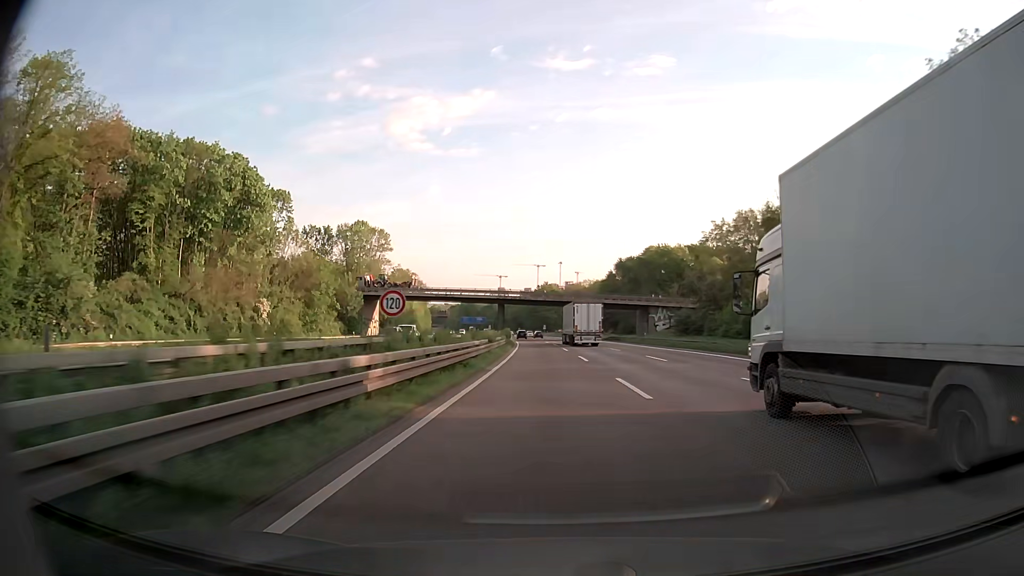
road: motorway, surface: asphalt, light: Day
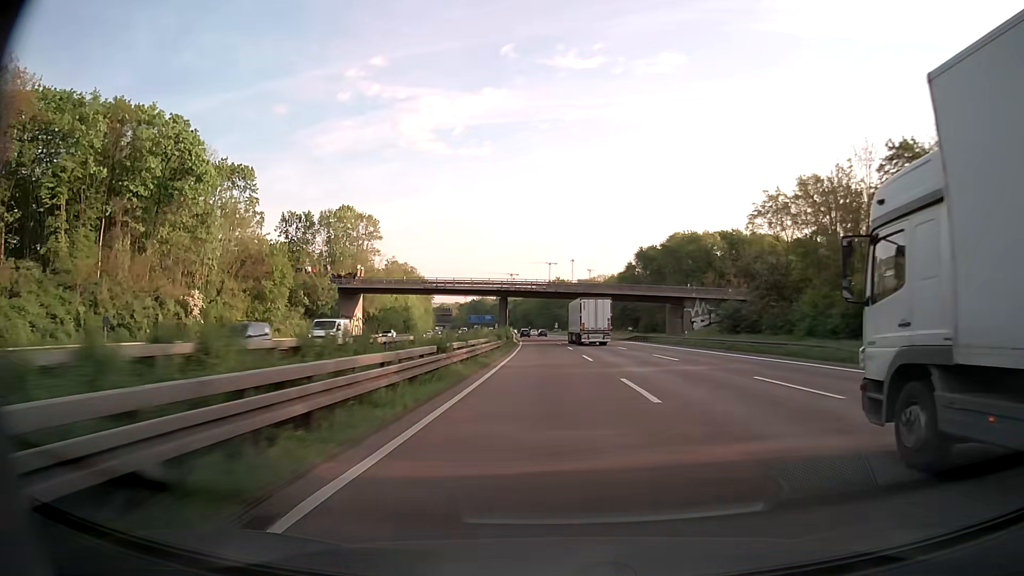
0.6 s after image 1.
(-0.1, +19.0) m; -1°
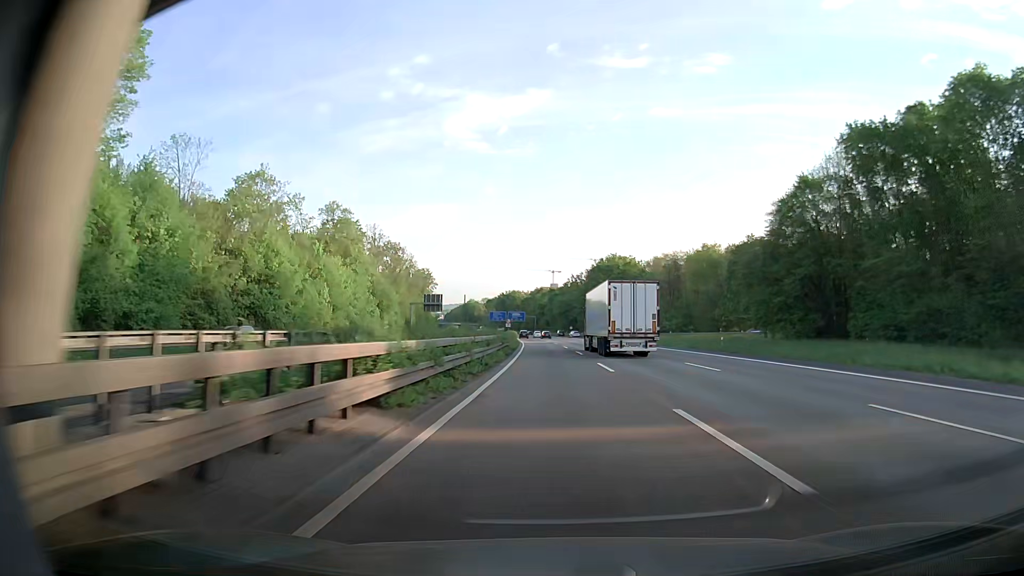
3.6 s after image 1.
(-3.4, +94.4) m; -4°
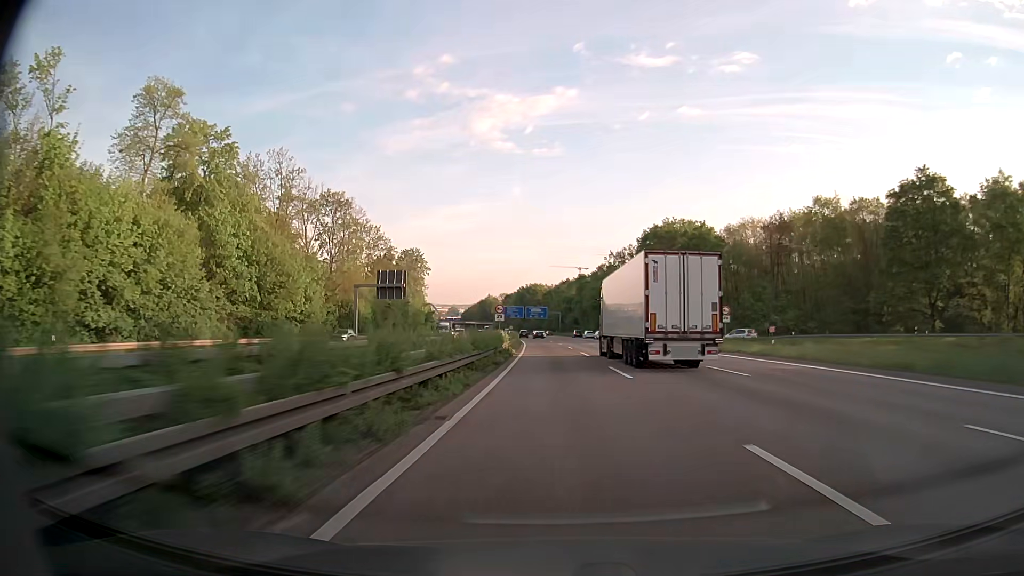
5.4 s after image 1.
(-1.0, +56.2) m; -2°
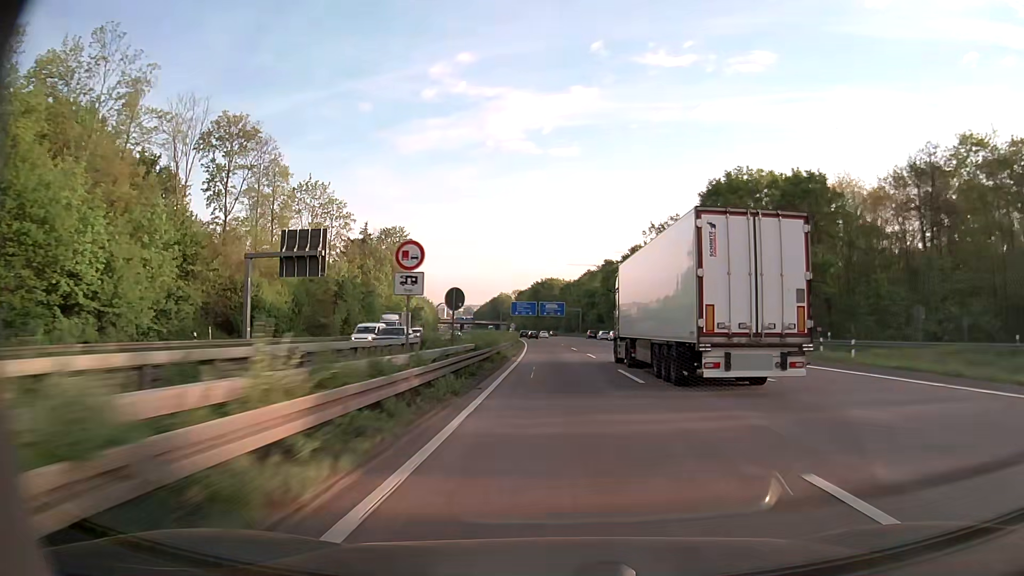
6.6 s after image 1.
(-0.4, +37.3) m; -1°
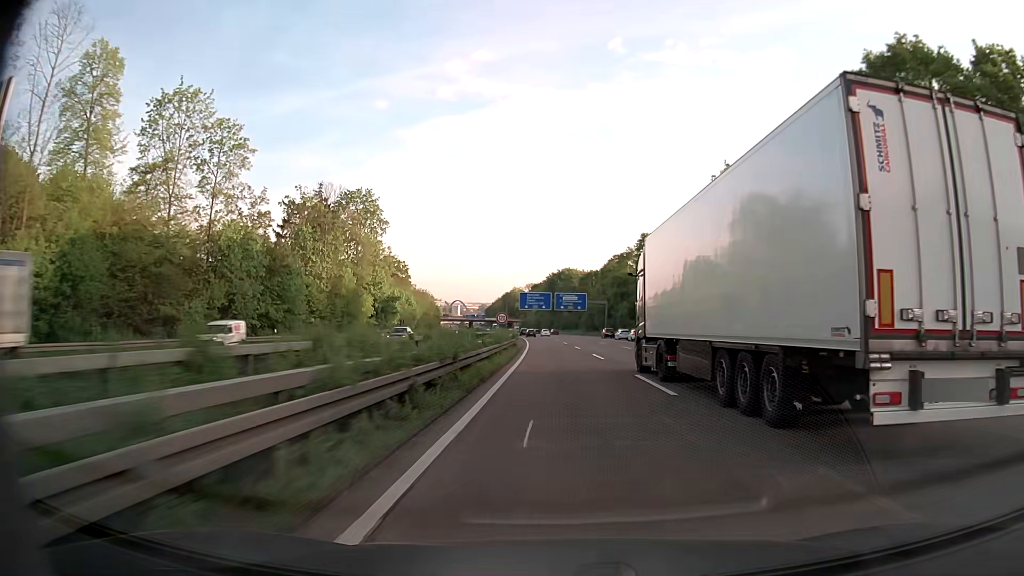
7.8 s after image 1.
(-0.6, +37.2) m; -2°
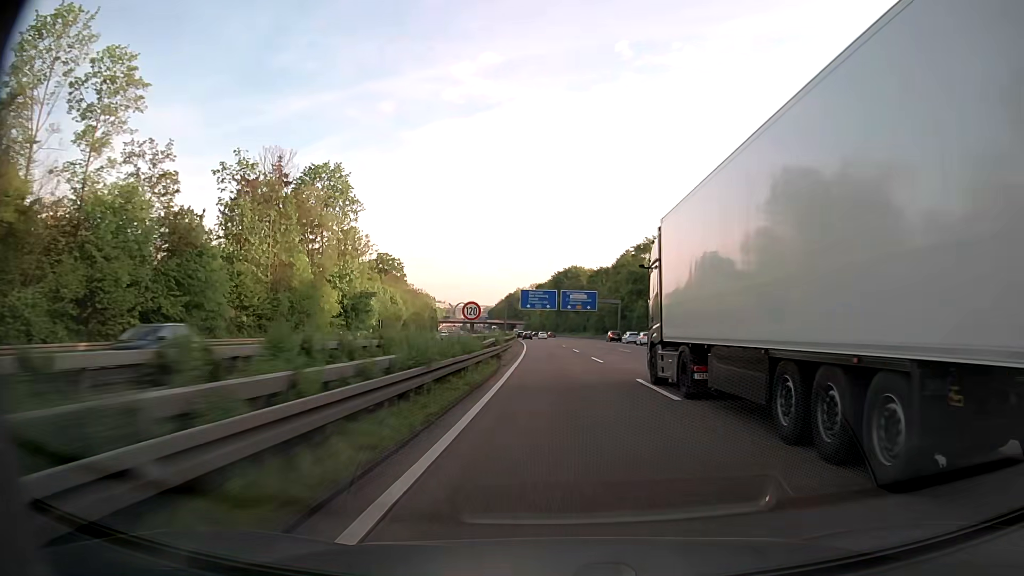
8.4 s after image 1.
(-0.1, +18.5) m; 0°
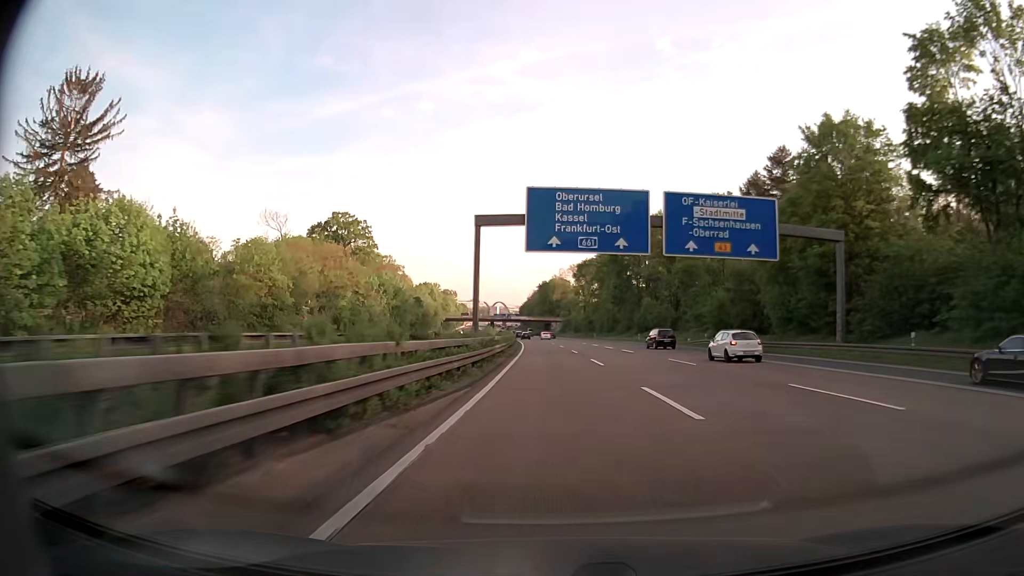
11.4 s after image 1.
(-2.7, +92.0) m; -3°
(0, +10) (0, +20) (0, +30) (-1, +40) (-1, +50) (-1, +60) (-2, +70) (-2, +80) (-3, +90) (-3, +100) m
